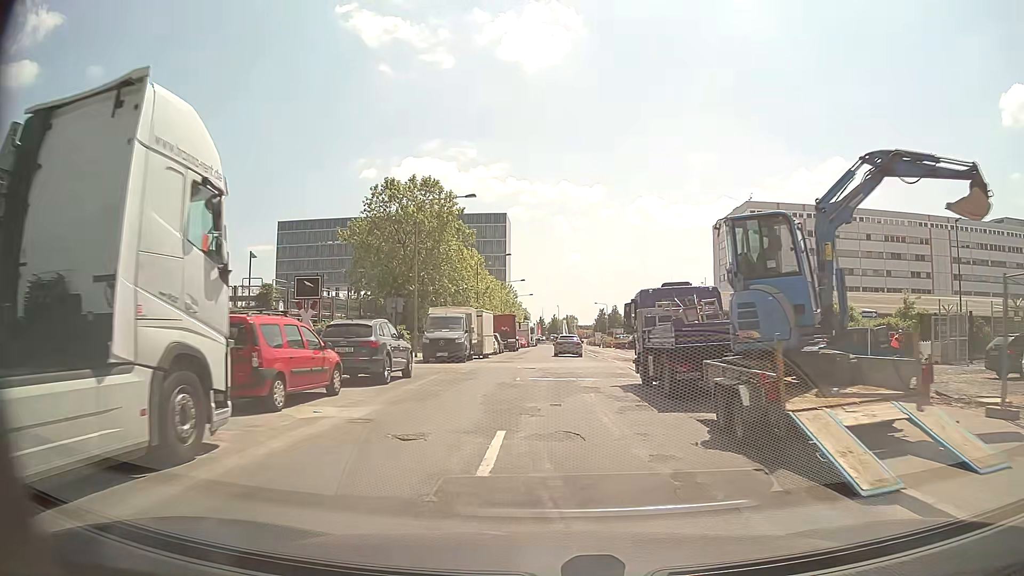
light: Day
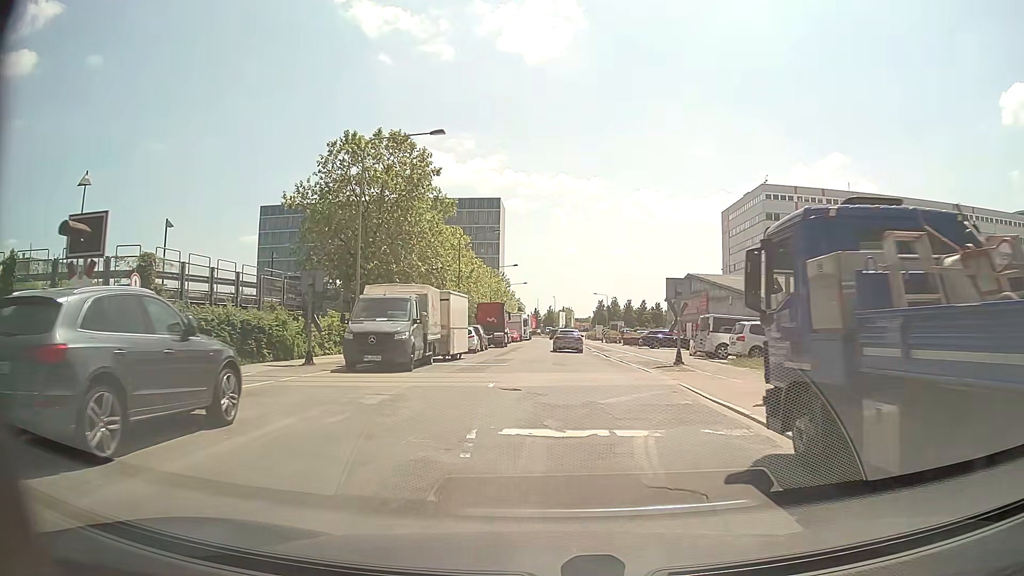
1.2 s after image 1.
(0.0, +11.6) m; 0°
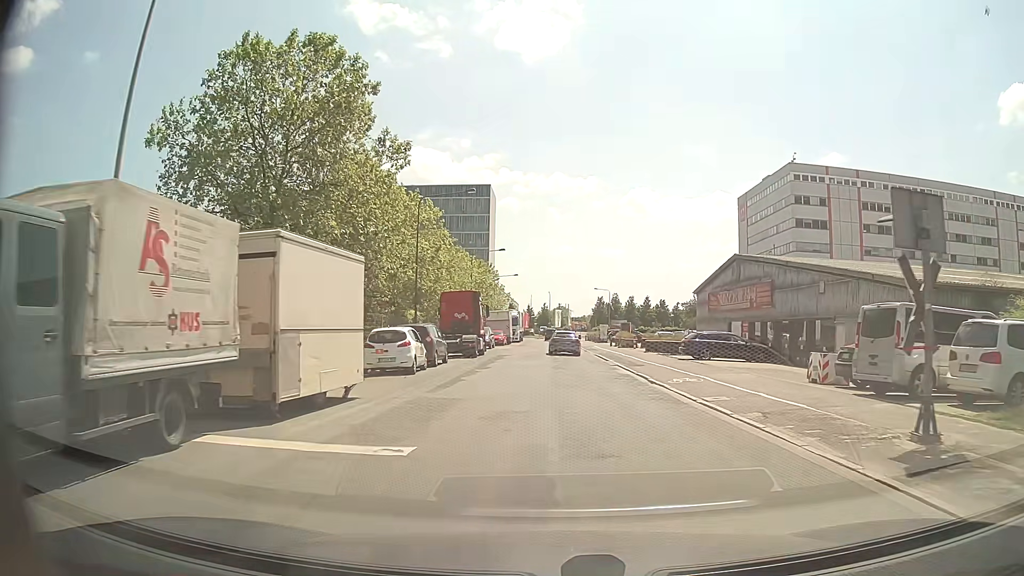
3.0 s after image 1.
(+0.1, +16.9) m; +1°
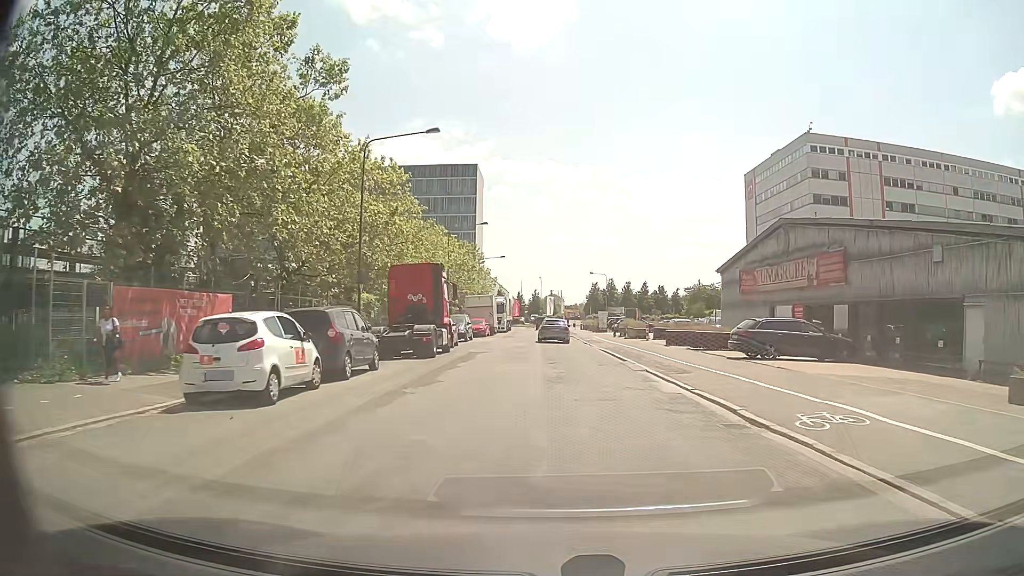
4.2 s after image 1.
(0.0, +10.8) m; +1°
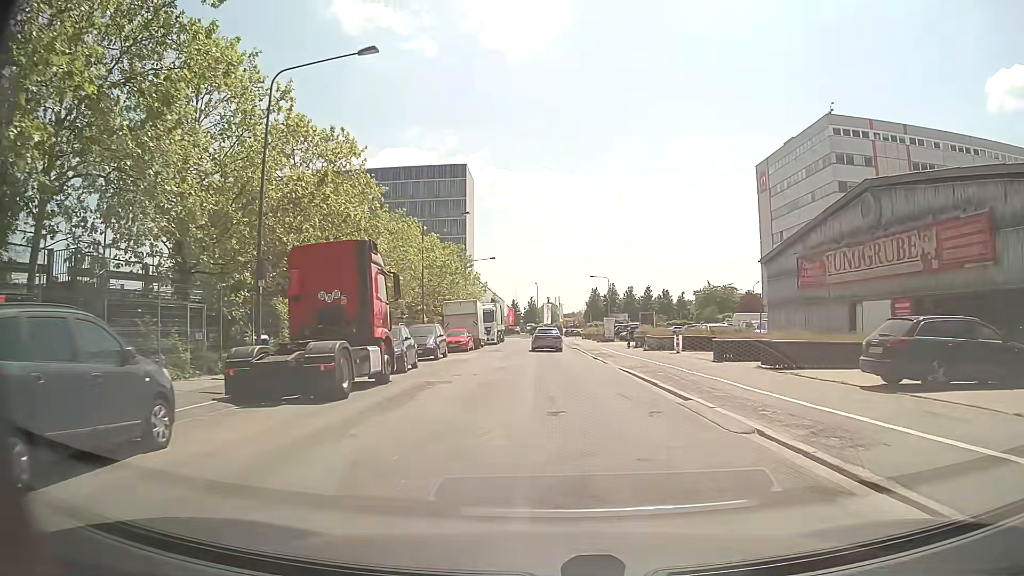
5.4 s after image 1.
(0.0, +10.6) m; 0°
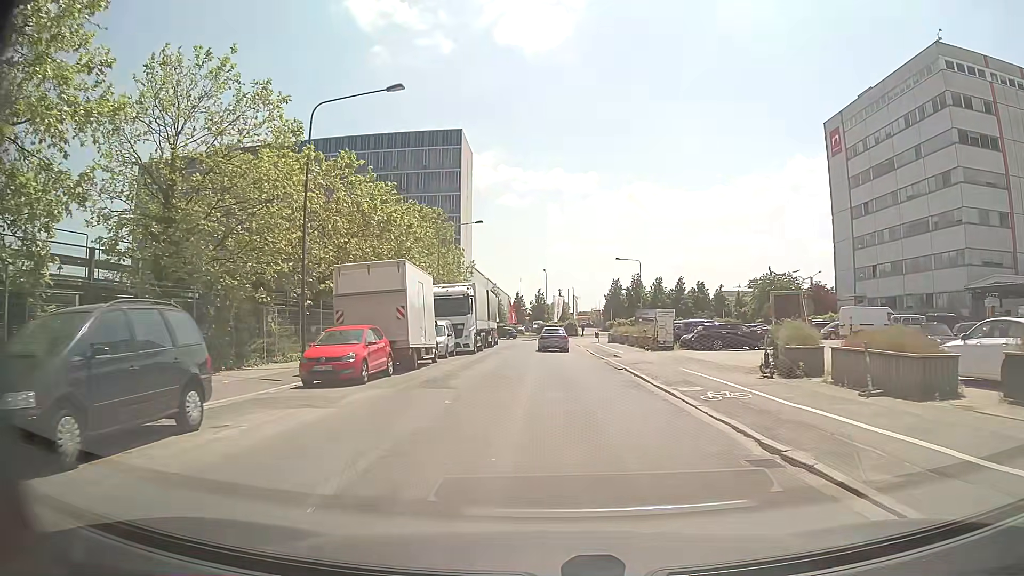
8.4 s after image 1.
(-0.3, +26.1) m; -1°
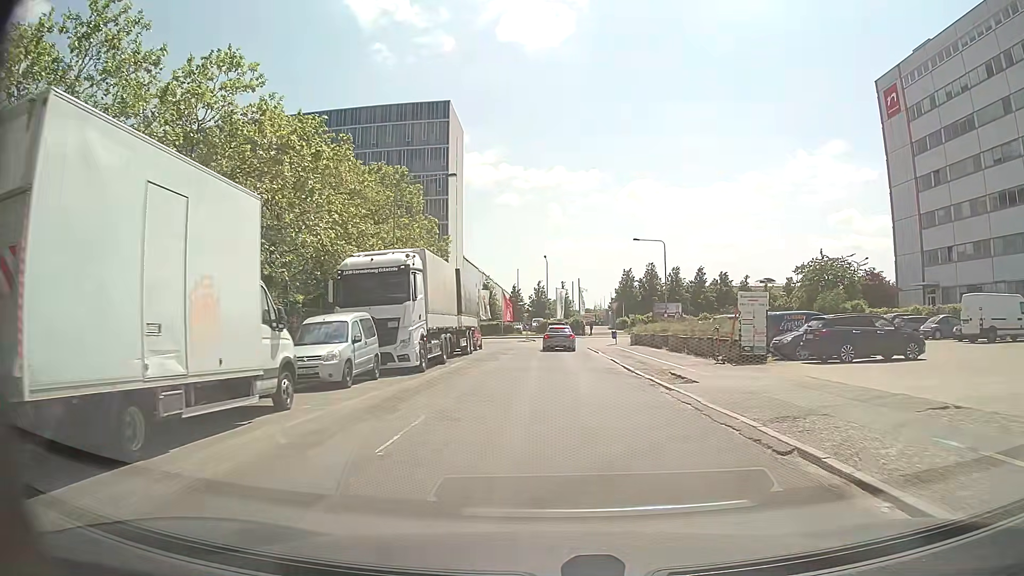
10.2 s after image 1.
(-0.1, +16.2) m; -1°
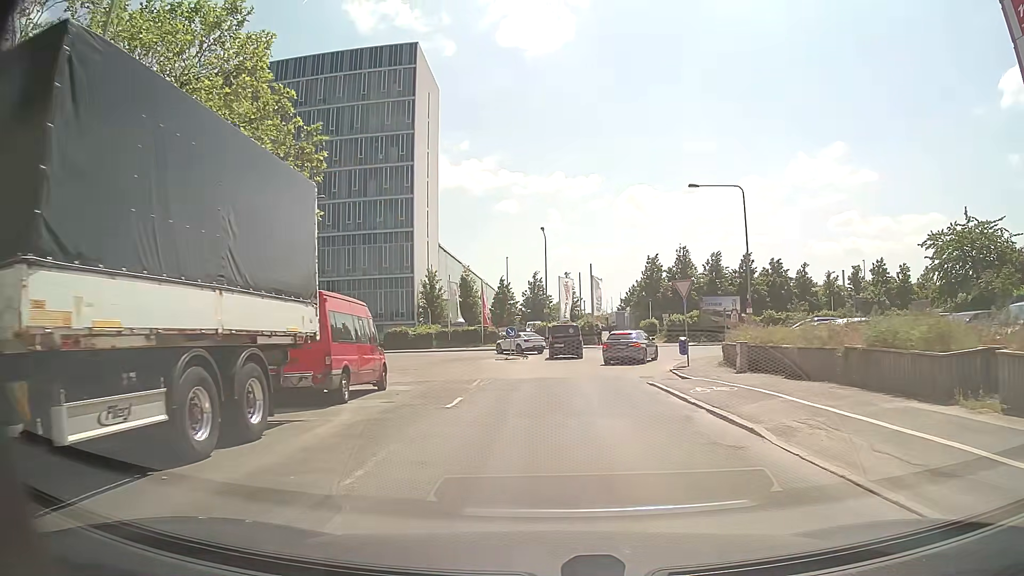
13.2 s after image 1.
(+0.2, +26.8) m; 0°
